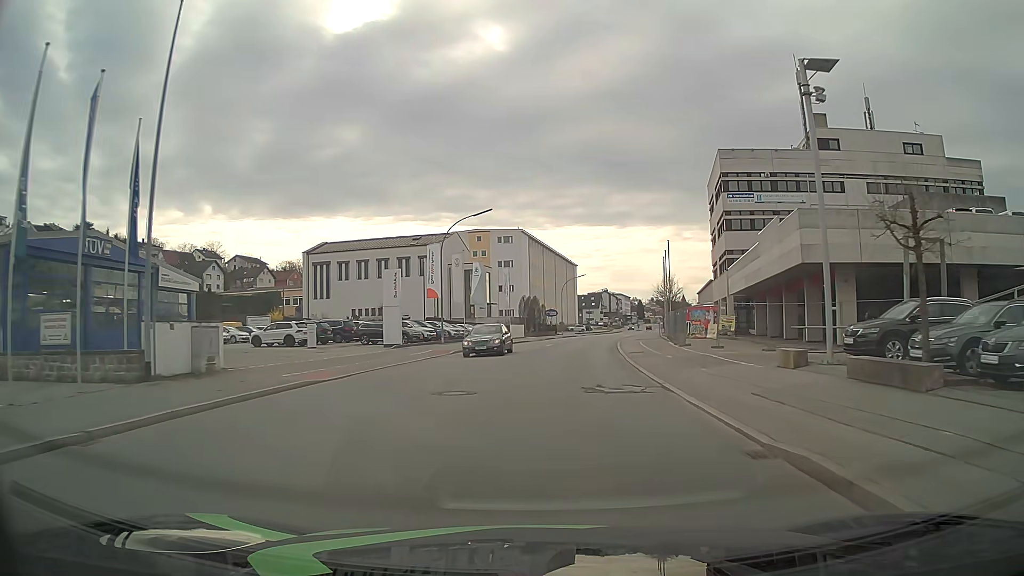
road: tertiary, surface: asphalt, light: Day
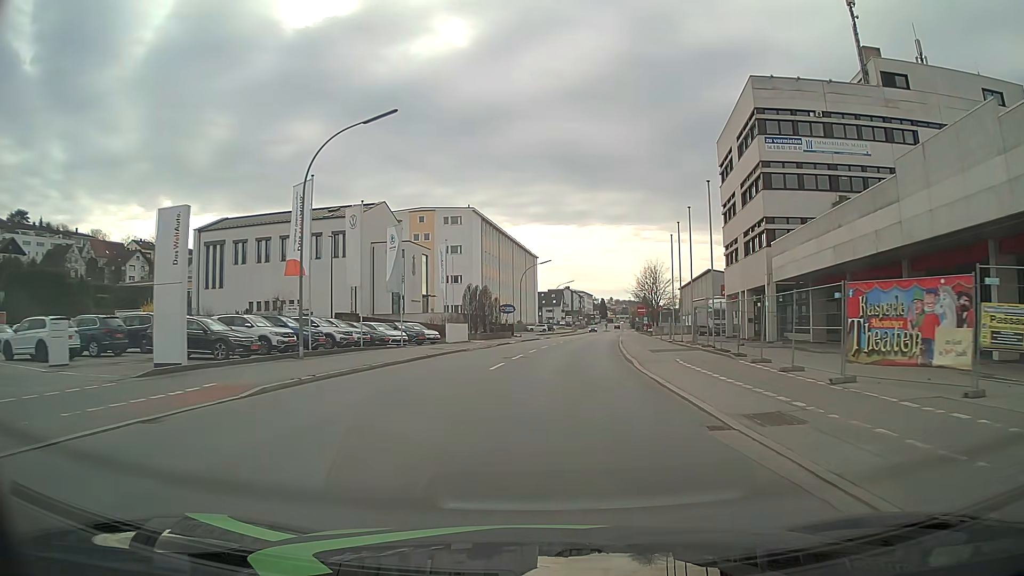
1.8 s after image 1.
(+0.7, +21.8) m; +4°
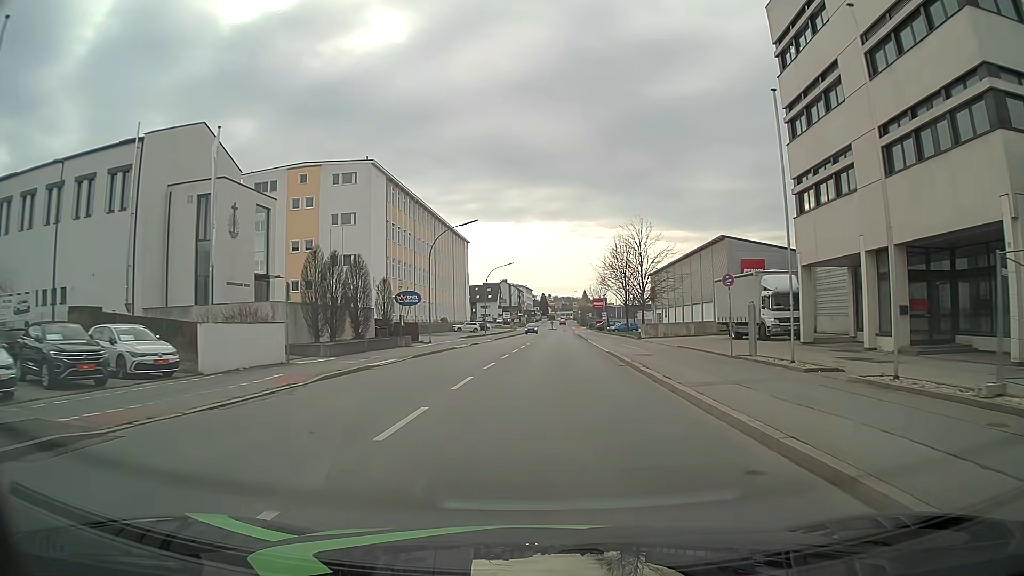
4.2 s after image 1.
(+1.4, +29.8) m; +5°
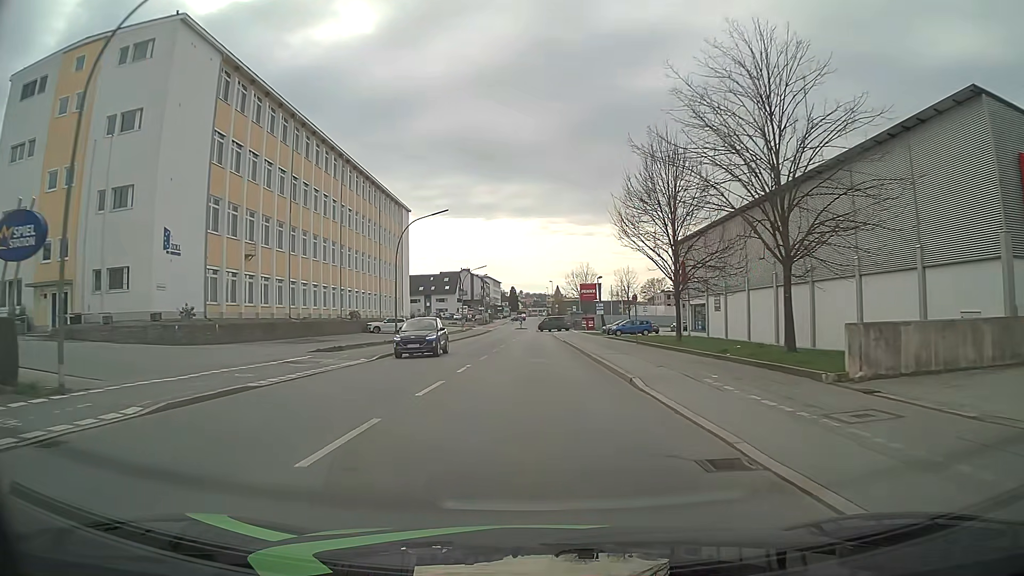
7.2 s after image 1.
(+1.5, +37.9) m; +3°
(0, +10) (0, +20) (0, +30) (0, +40) (0, +50) (0, +60) (+1, +70) (+1, +80) (+1, +90) (+1, +100) m
